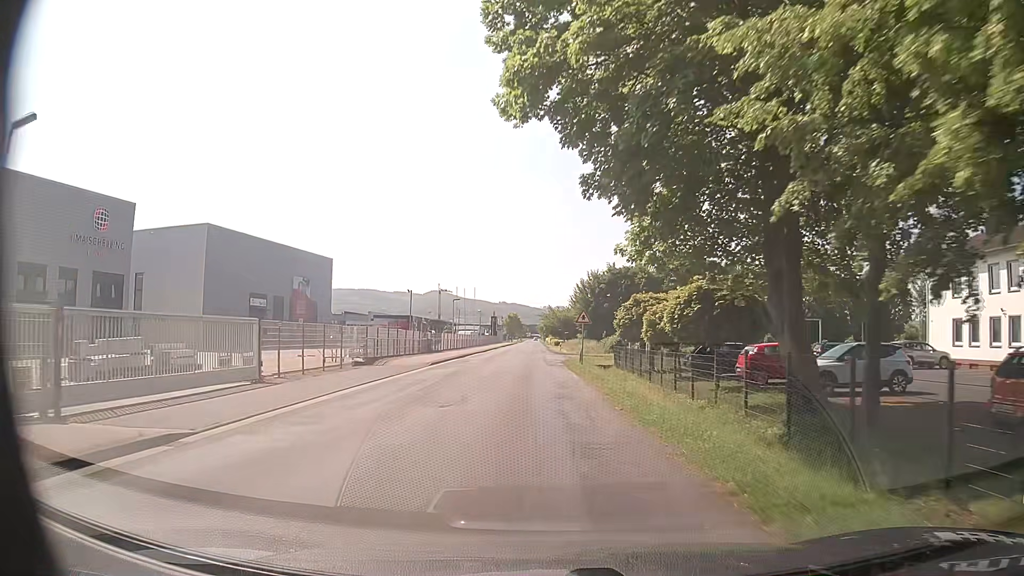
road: unclassified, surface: asphalt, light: Day
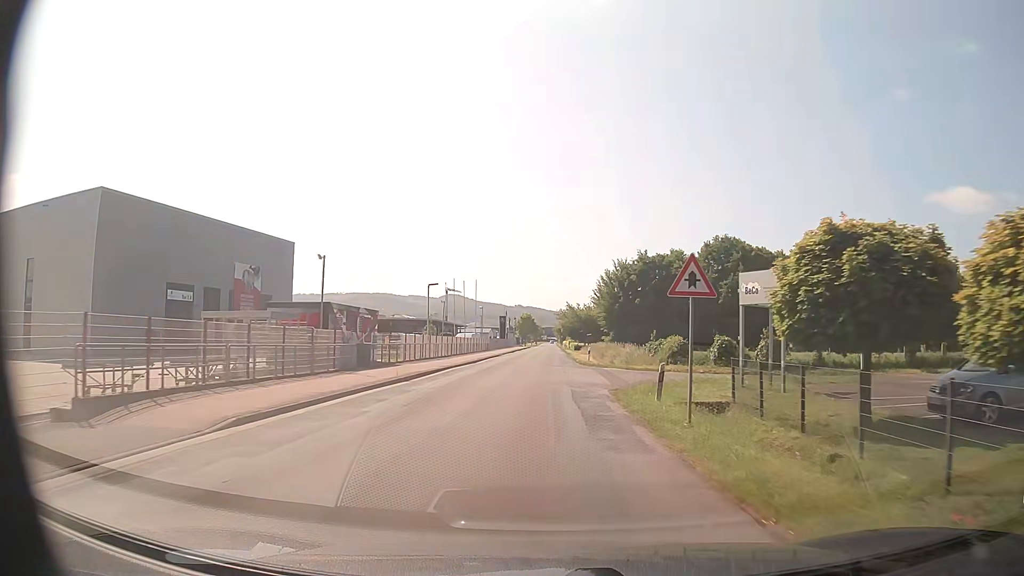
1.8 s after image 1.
(-0.3, +22.4) m; -1°
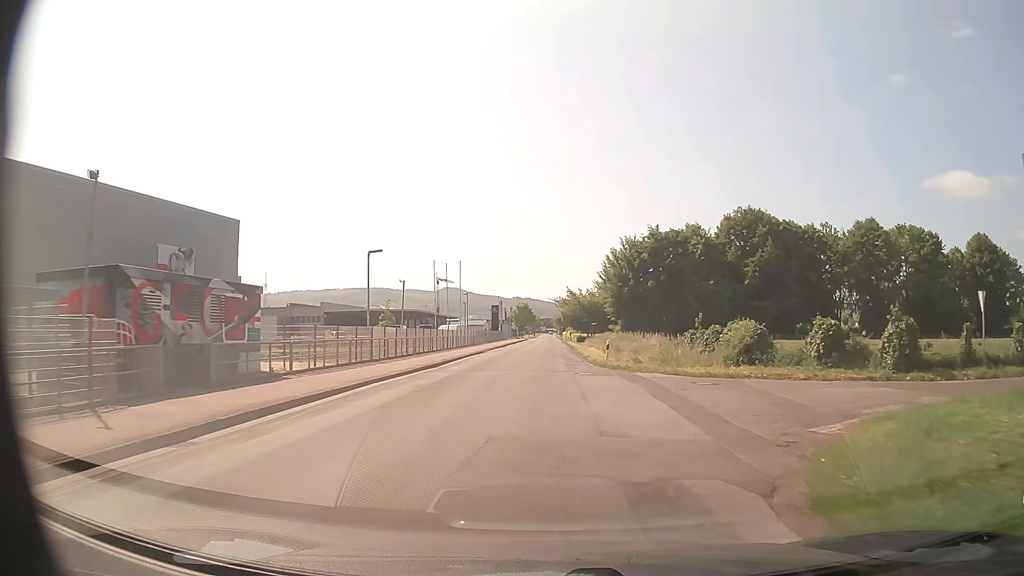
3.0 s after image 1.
(-0.1, +14.8) m; -1°
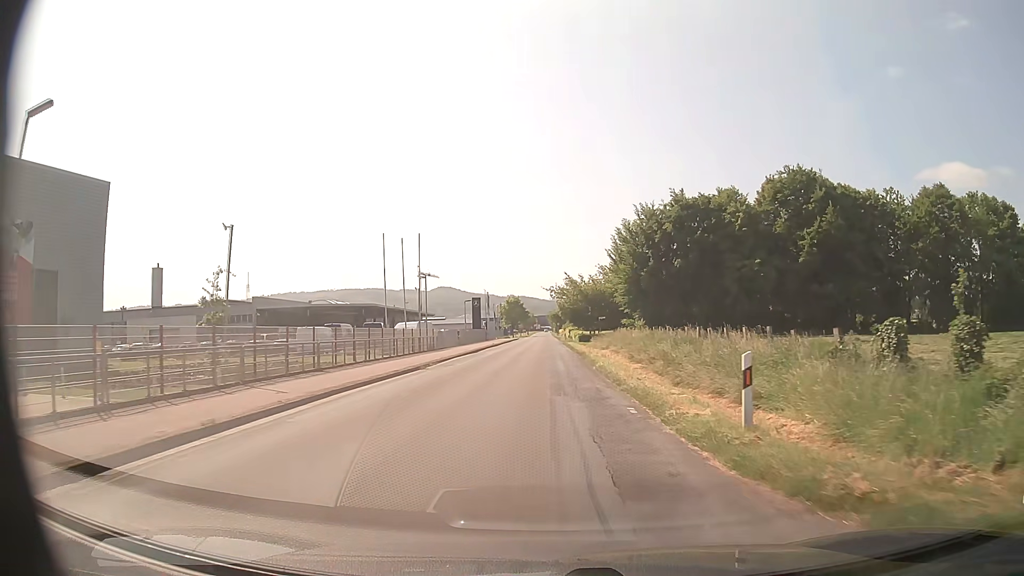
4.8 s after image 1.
(+0.2, +22.2) m; +1°
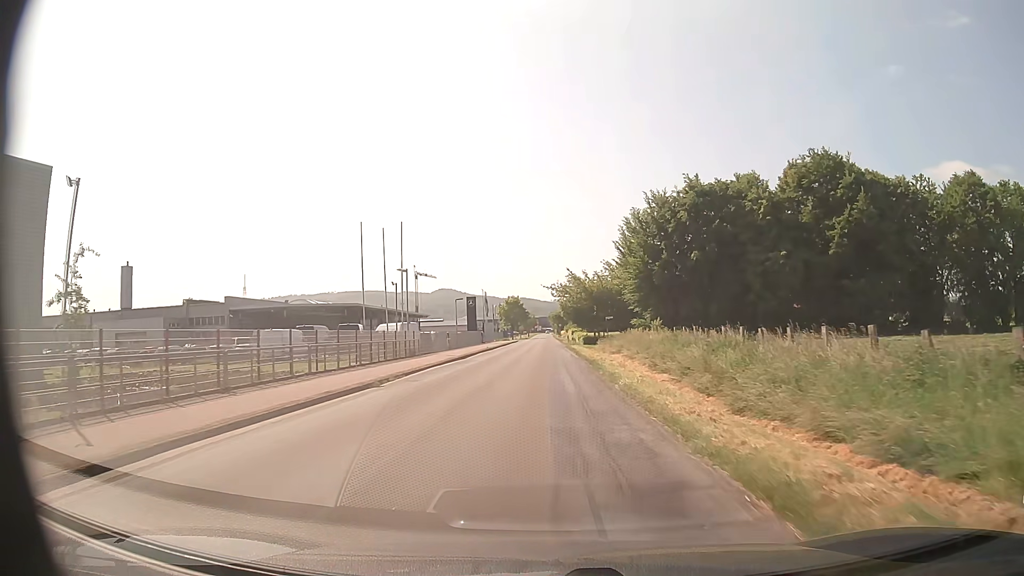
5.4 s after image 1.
(0.0, +7.4) m; 0°
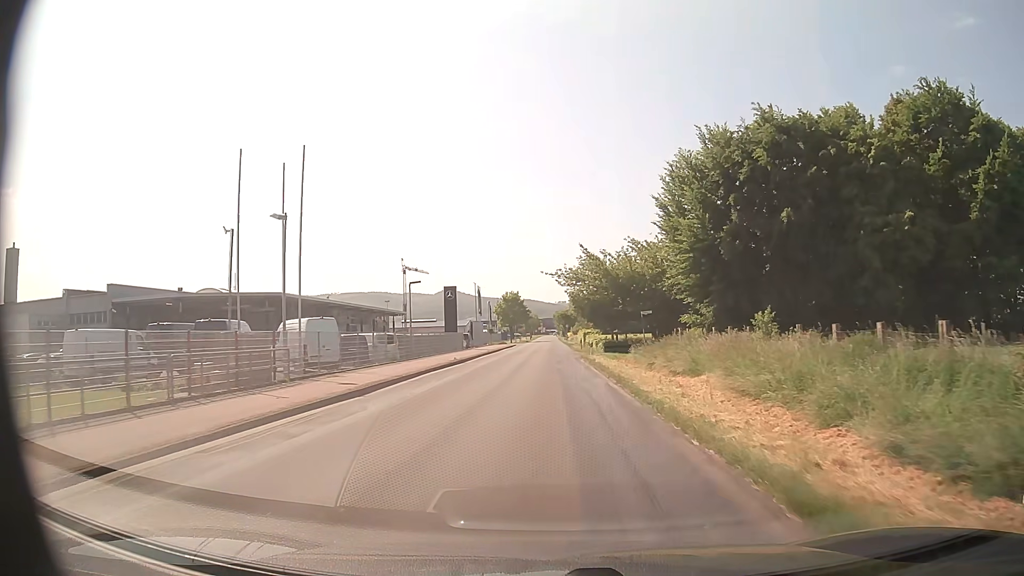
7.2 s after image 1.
(-0.1, +22.2) m; -1°
(0, +10) (0, +20) (0, +30) (0, +40) (0, +50) (+1, +60) (+1, +70) (+1, +80) (+1, +90) (+1, +100) m
